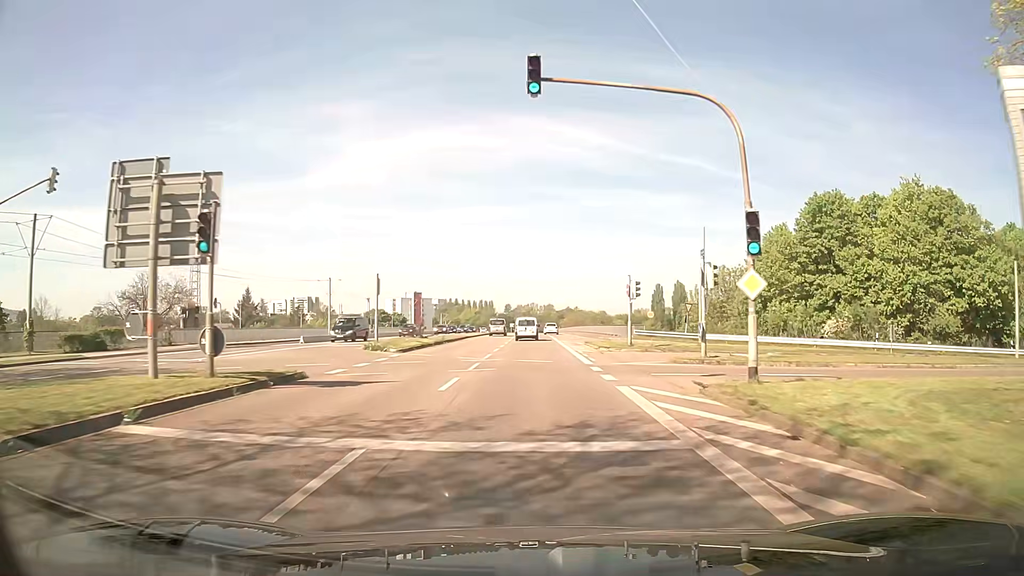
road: secondary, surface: asphalt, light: Day
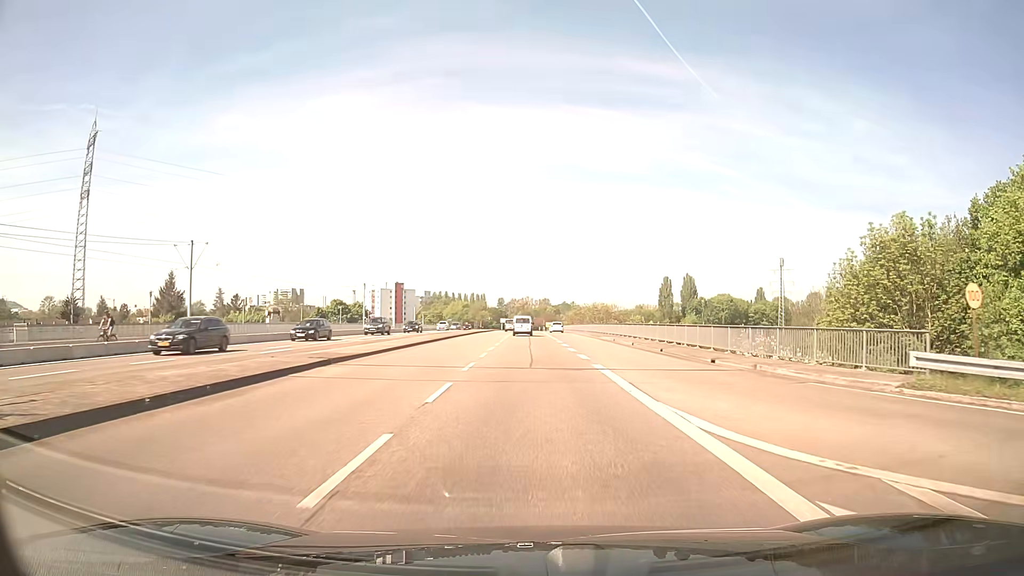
(0.0, +38.6) m; 0°
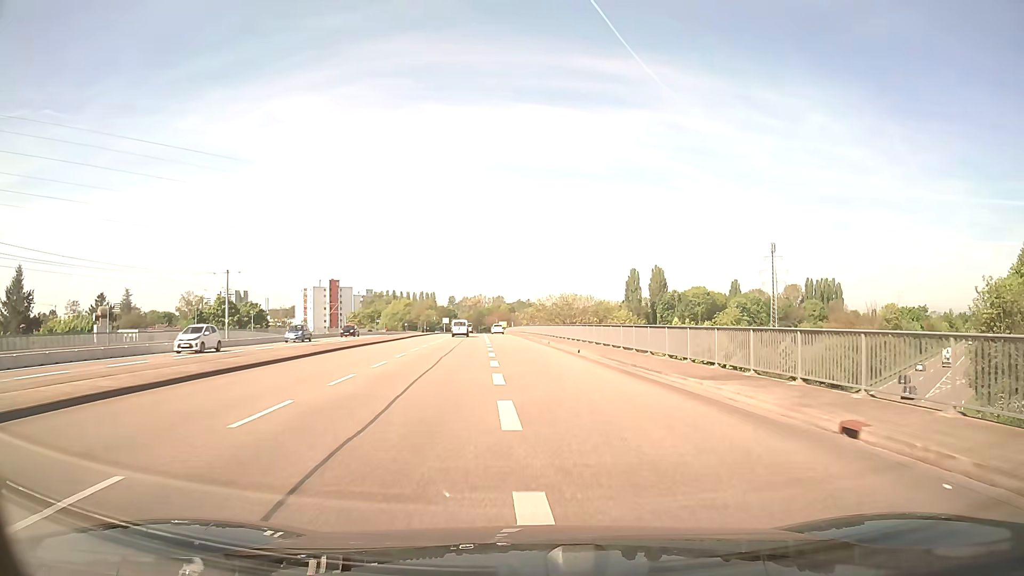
(+1.5, +38.2) m; +4°
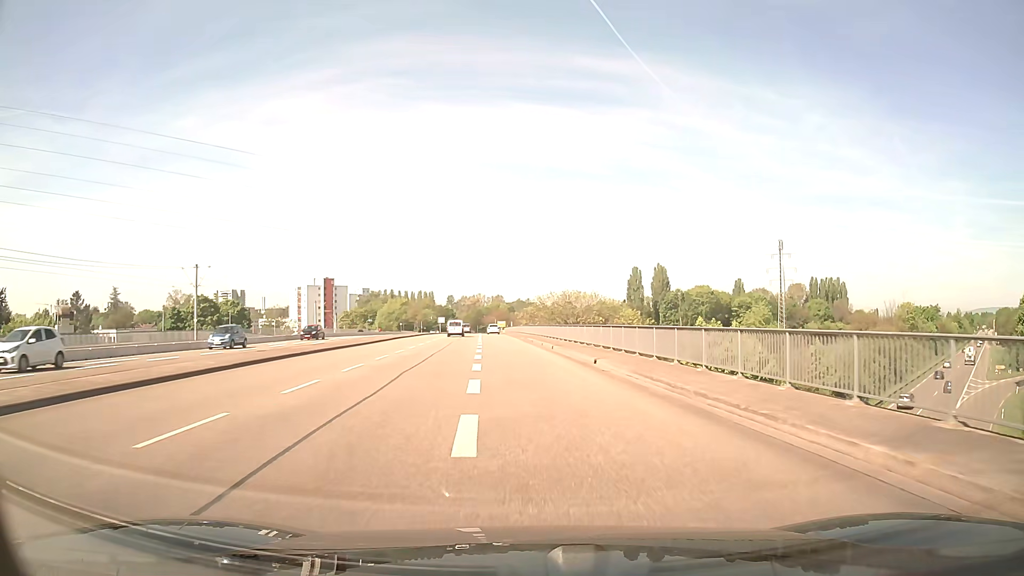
(0.0, +7.6) m; 0°
(0, +10) (0, +20) (-1, +30) (-1, +40) (-2, +50) (-2, +60) (-3, +70) (-4, +80) (-5, +90) (-5, +100) m
